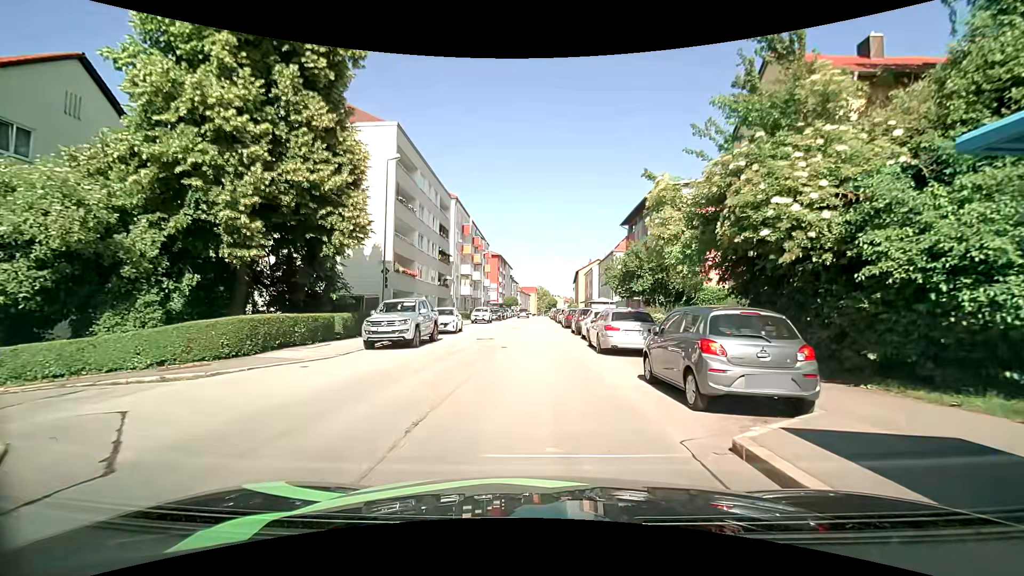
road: tertiary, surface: asphalt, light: Day
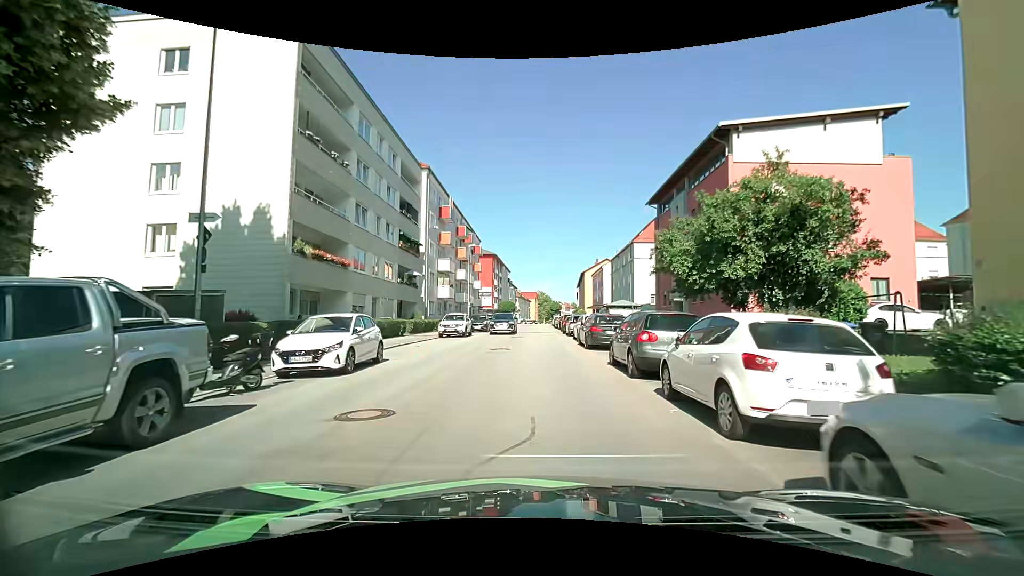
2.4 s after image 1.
(-0.1, +15.7) m; -1°
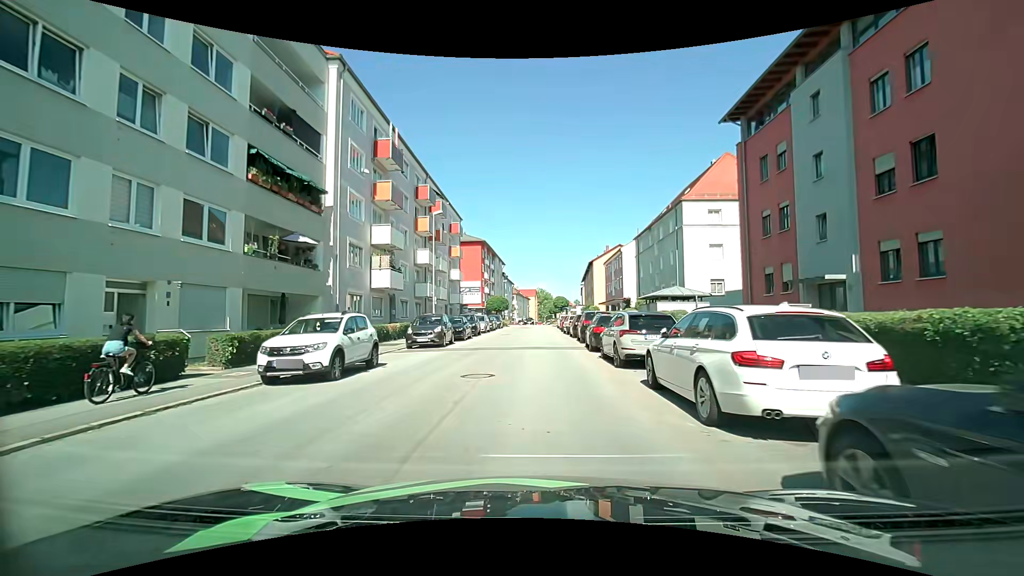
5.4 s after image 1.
(+0.2, +20.3) m; +1°
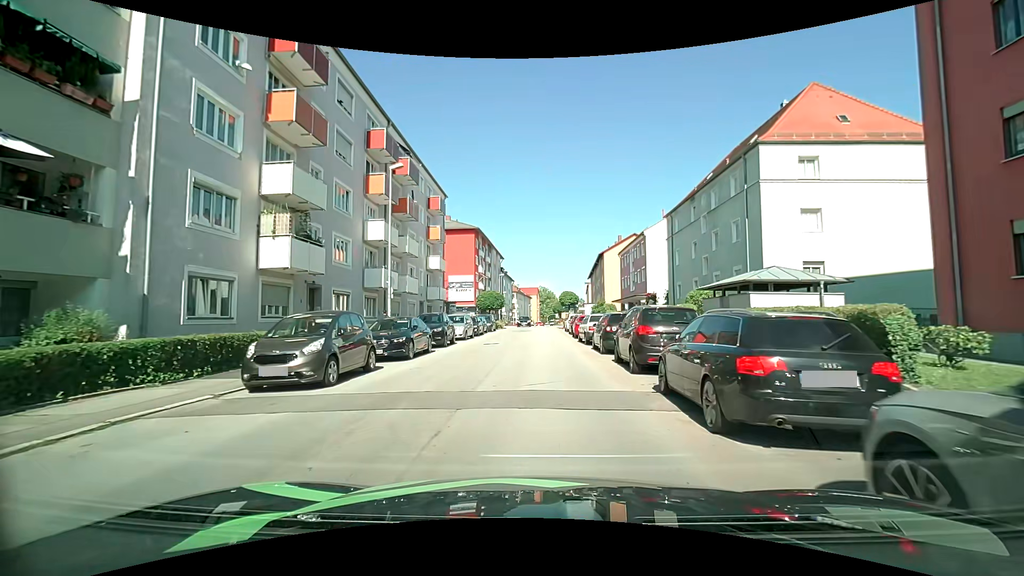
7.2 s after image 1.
(-0.2, +12.9) m; -1°
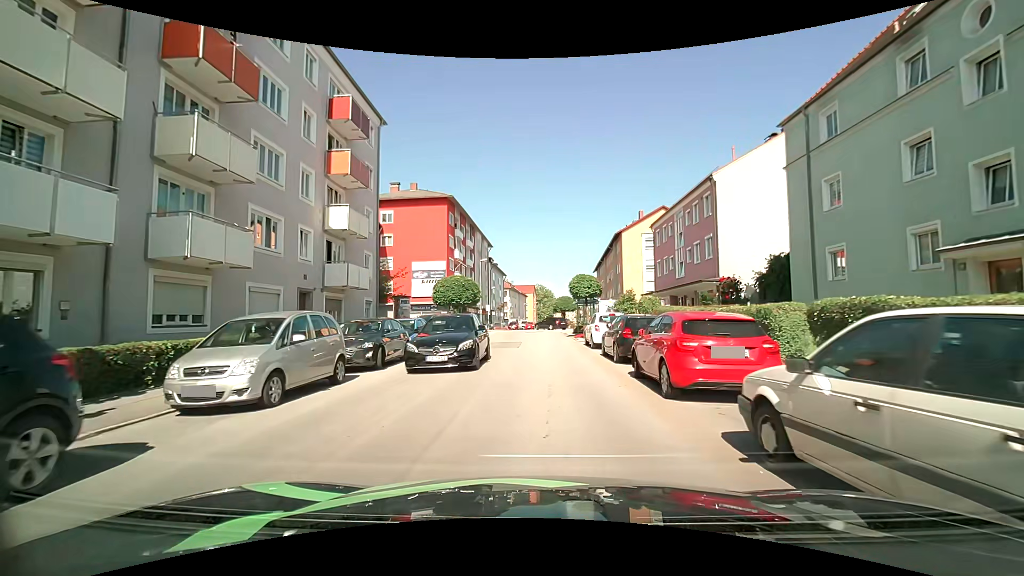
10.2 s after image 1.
(+0.2, +21.5) m; +2°
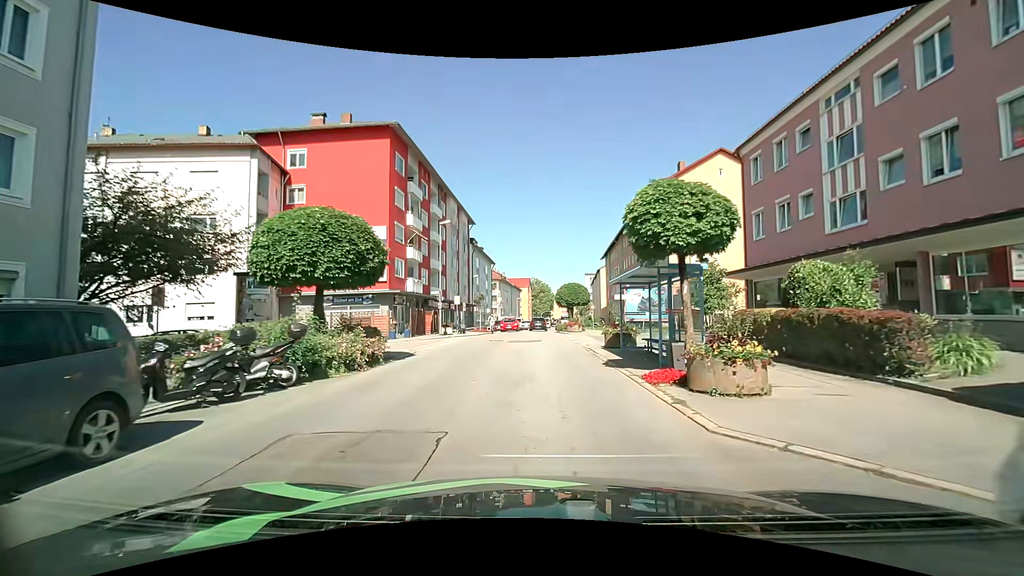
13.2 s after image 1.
(-0.4, +21.3) m; -2°
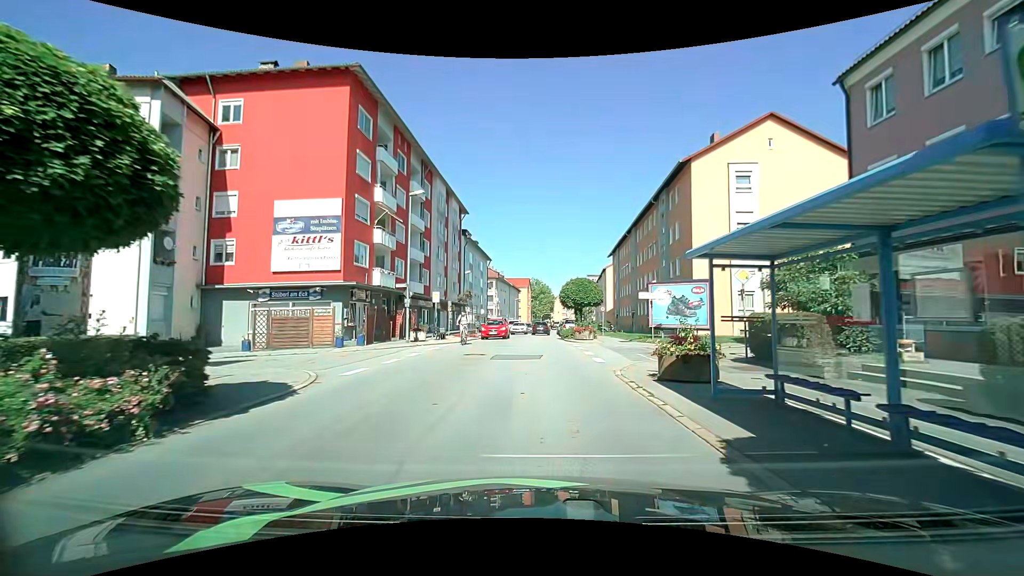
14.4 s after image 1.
(+0.1, +8.7) m; +1°
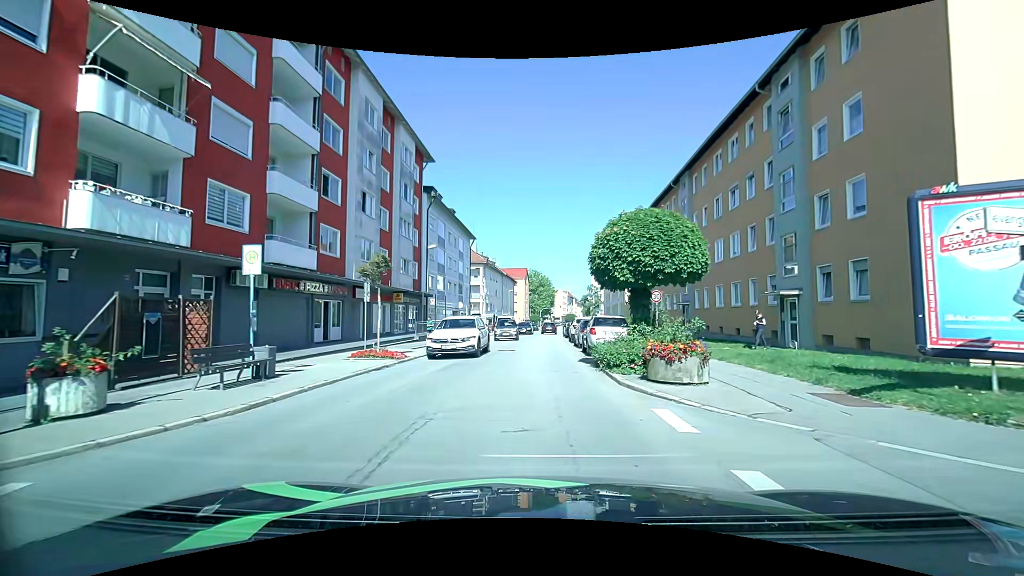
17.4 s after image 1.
(0.0, +21.3) m; 0°
(0, +10) (0, +20) (+1, +30) (+1, +40) (+1, +50) (+2, +60) (+2, +70) (+3, +80) (+3, +90) (+4, +100) m
